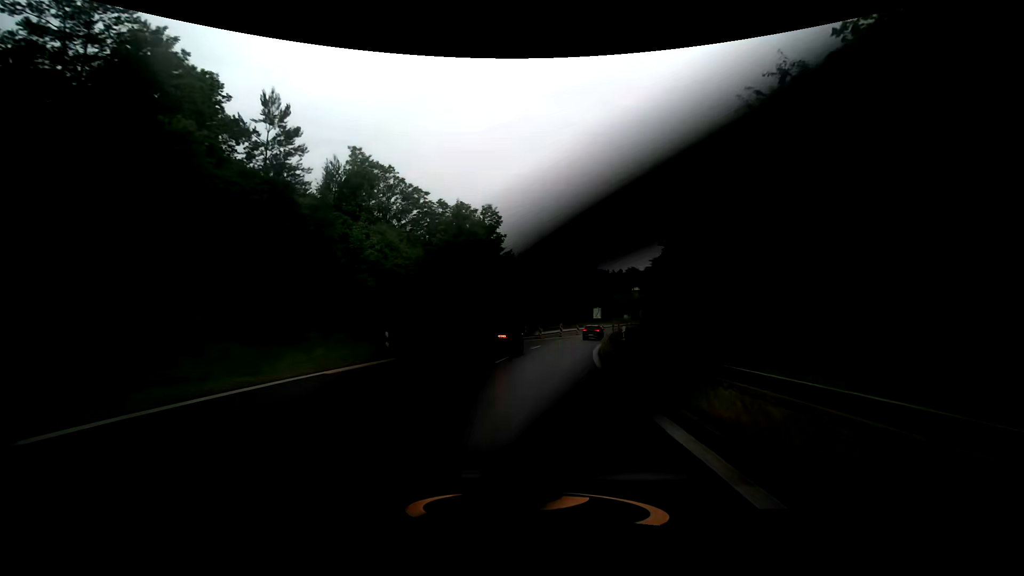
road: trunk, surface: asphalt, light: Day
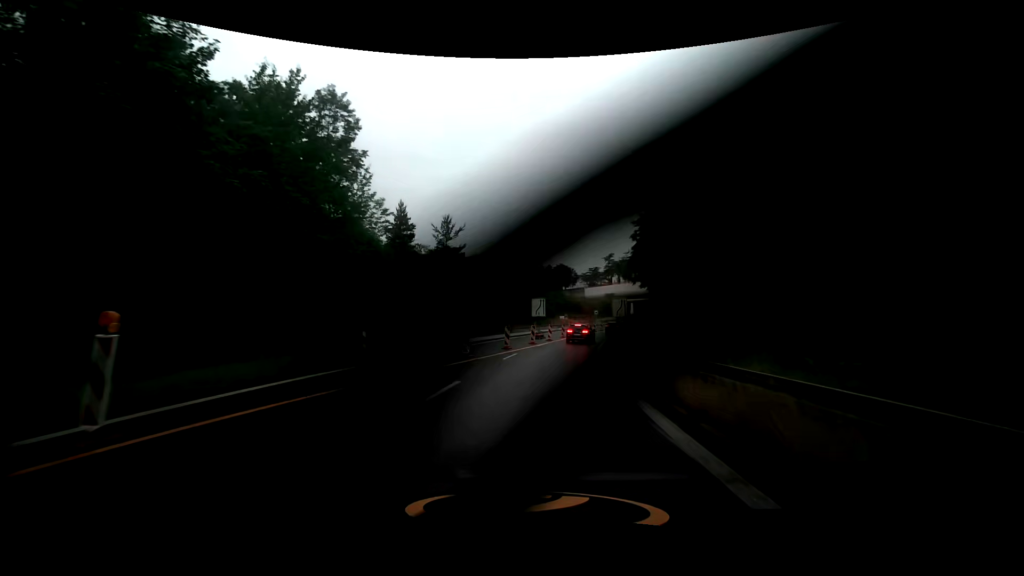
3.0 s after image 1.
(+2.8, +34.6) m; +9°
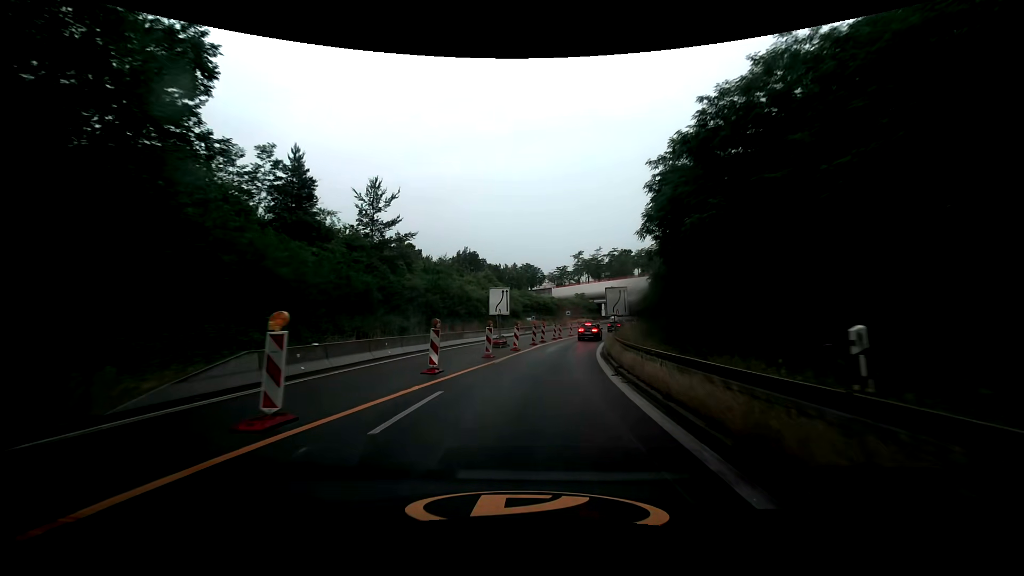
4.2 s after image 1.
(+0.5, +13.6) m; +4°
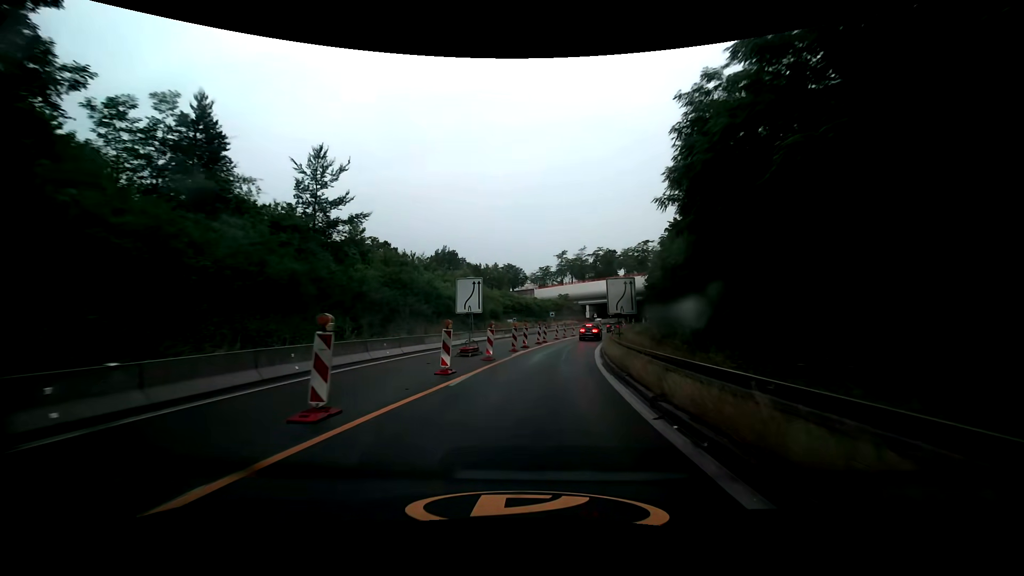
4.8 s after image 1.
(+0.2, +6.8) m; +2°
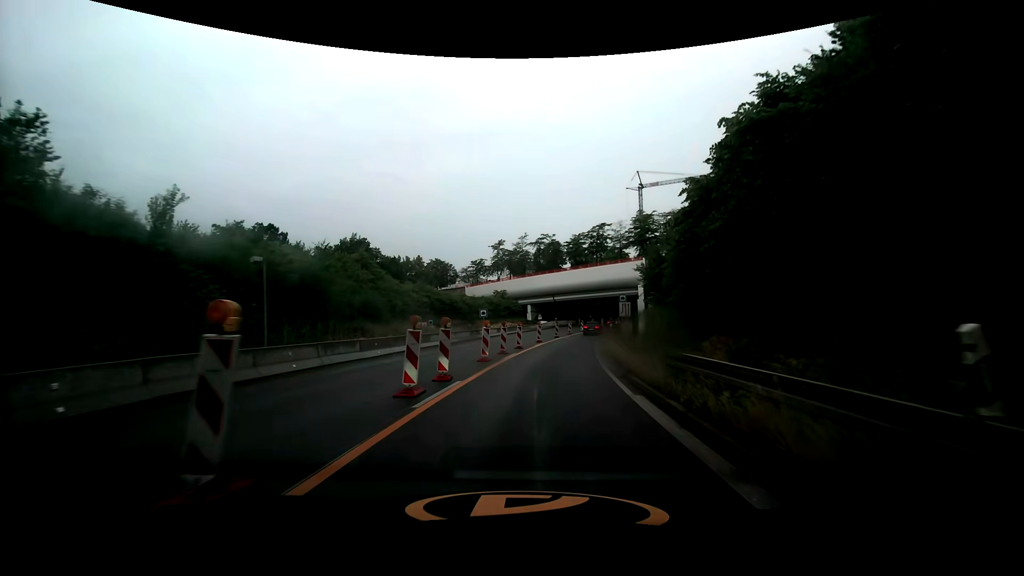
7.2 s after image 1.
(+1.6, +26.9) m; +7°
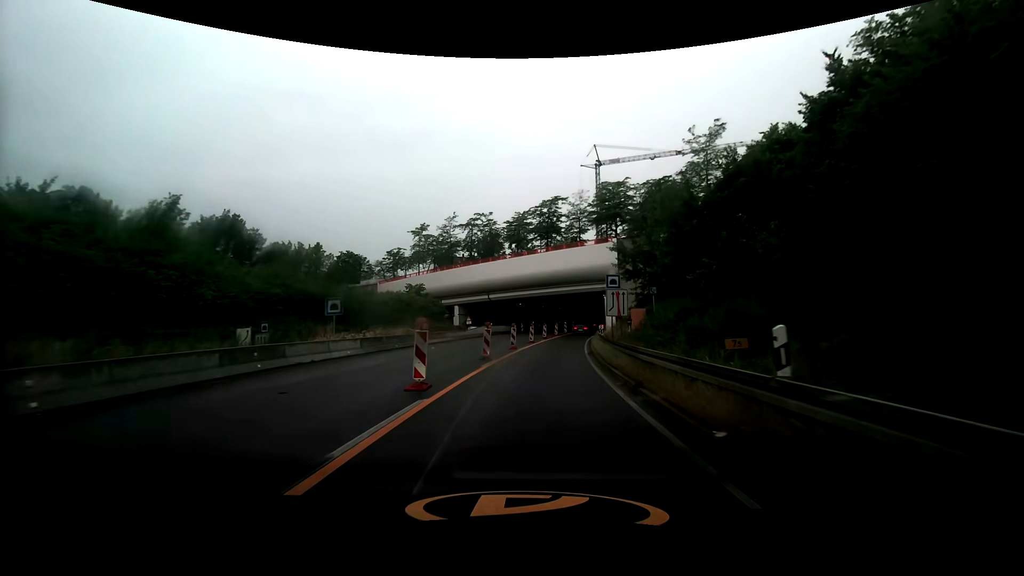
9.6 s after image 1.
(+1.6, +26.7) m; +7°
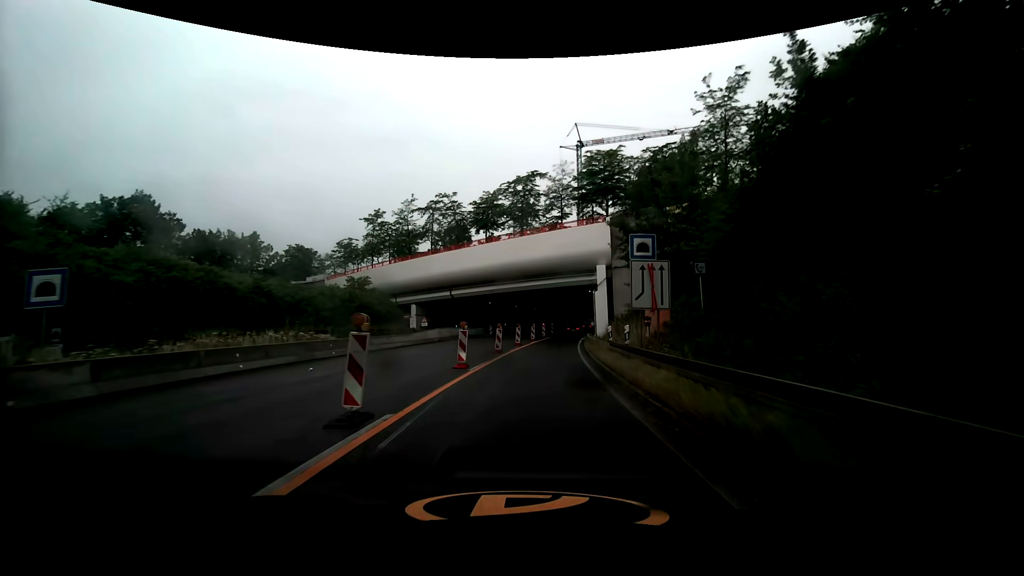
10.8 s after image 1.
(+0.4, +13.3) m; +3°
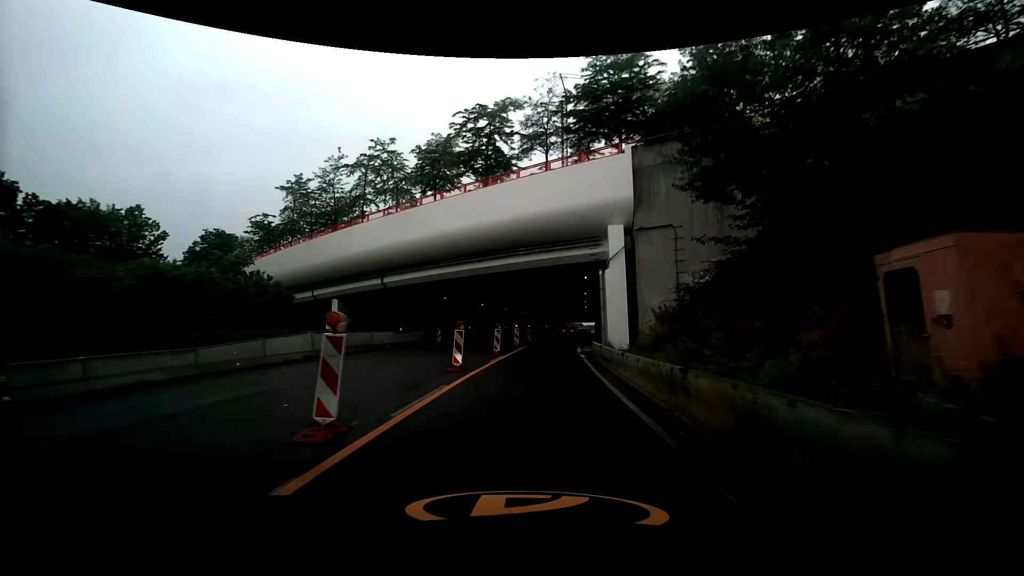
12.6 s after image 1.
(+0.7, +20.3) m; +3°
